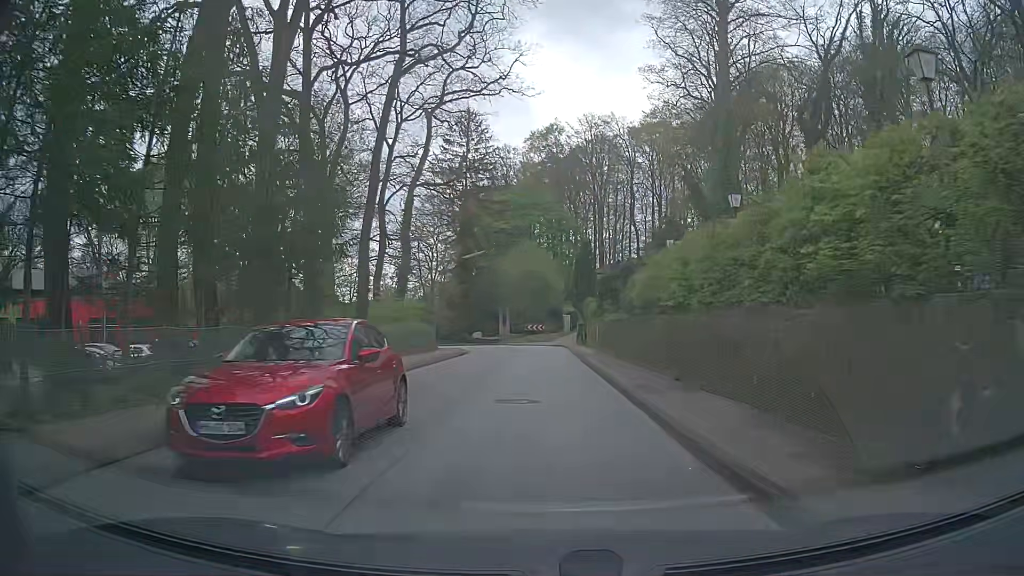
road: tertiary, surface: asphalt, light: Day
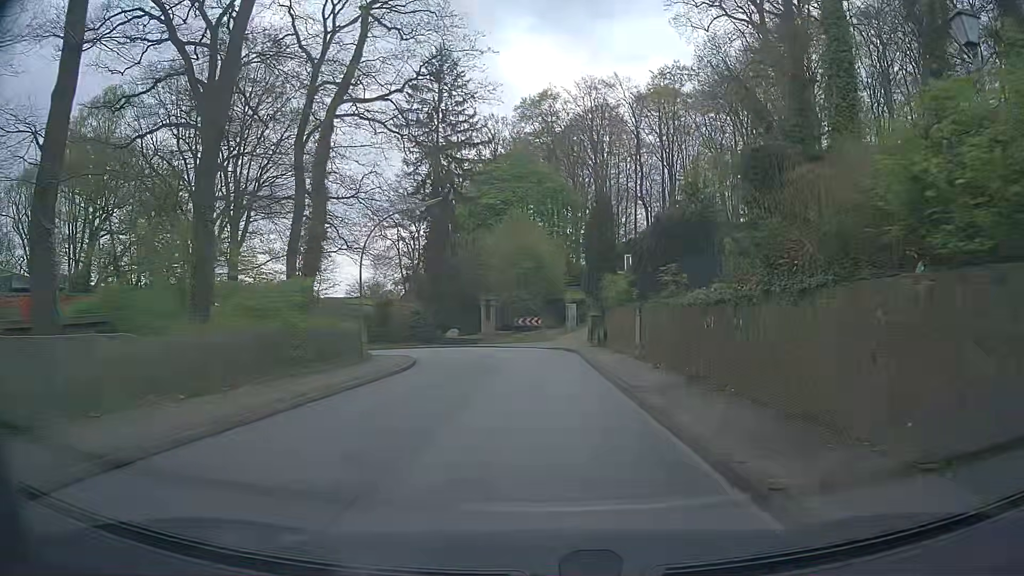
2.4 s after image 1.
(0.0, +17.4) m; -1°
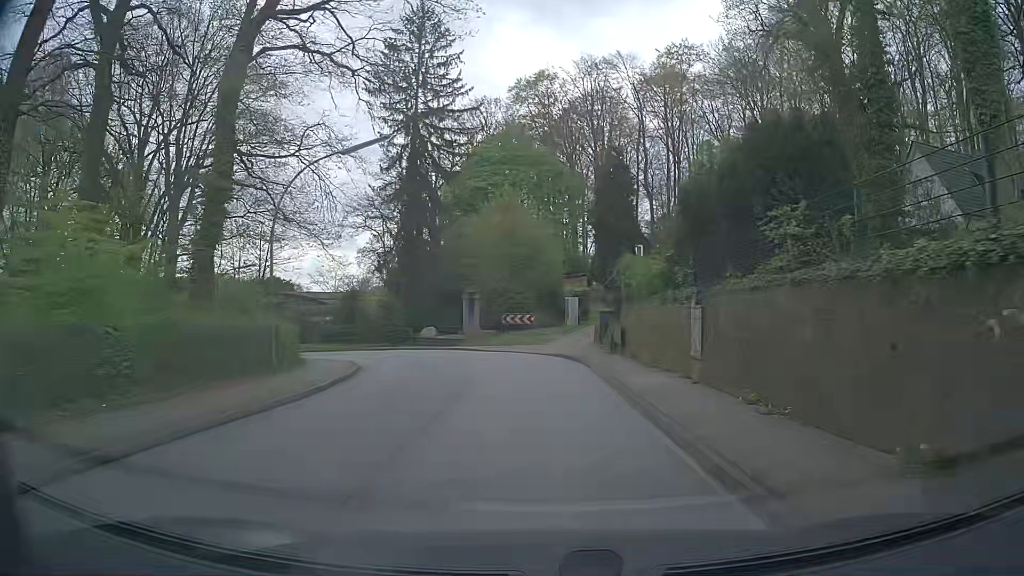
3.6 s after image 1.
(+0.2, +8.9) m; +1°
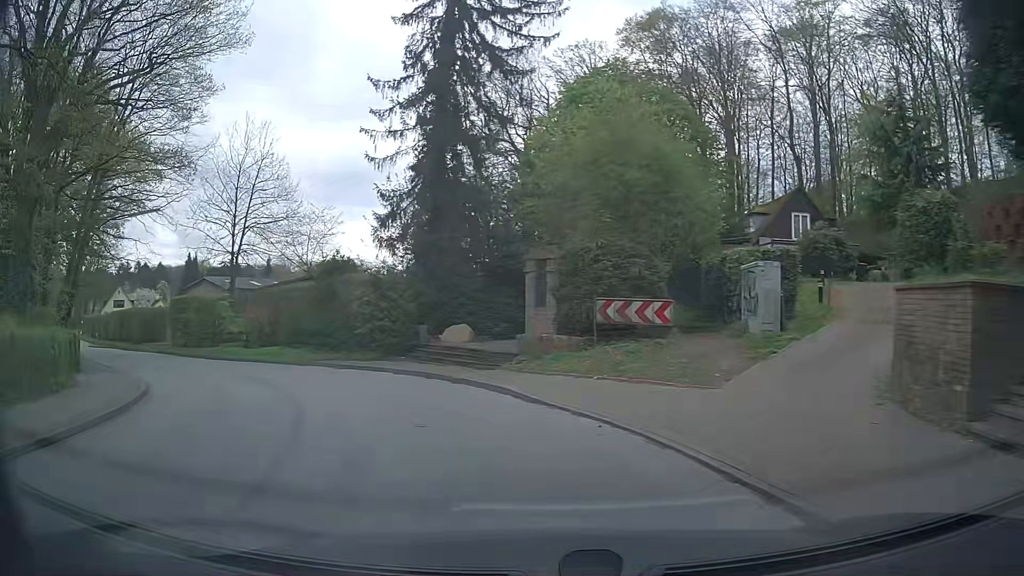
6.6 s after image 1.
(-0.1, +22.3) m; -7°
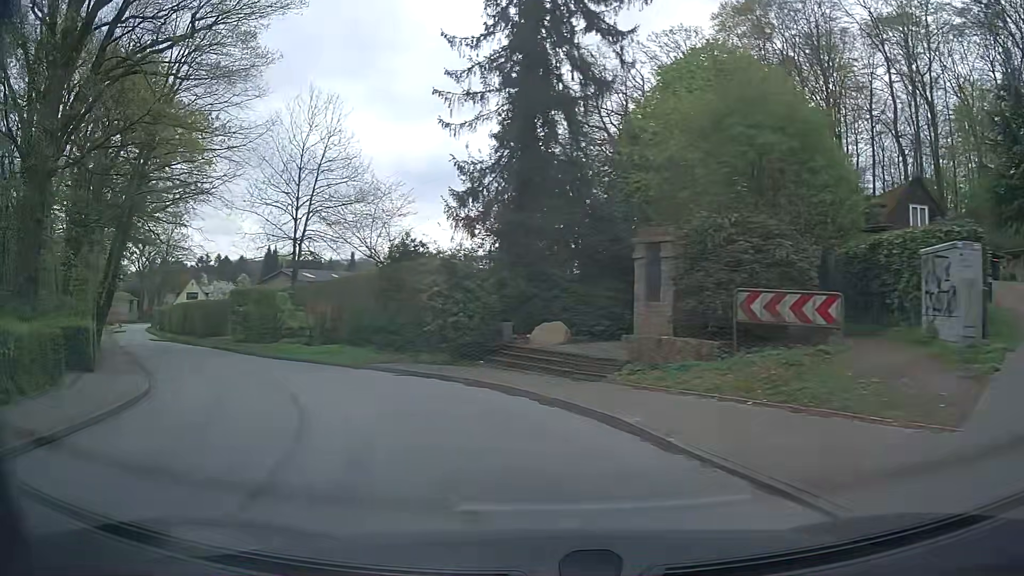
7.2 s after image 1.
(-0.3, +4.4) m; -9°
(-2, +10) (-6, +19) (-12, +27) (-19, +34) (-26, +42) (-33, +49) (-40, +56) (-45, +64) (-51, +72) (-57, +81) m
